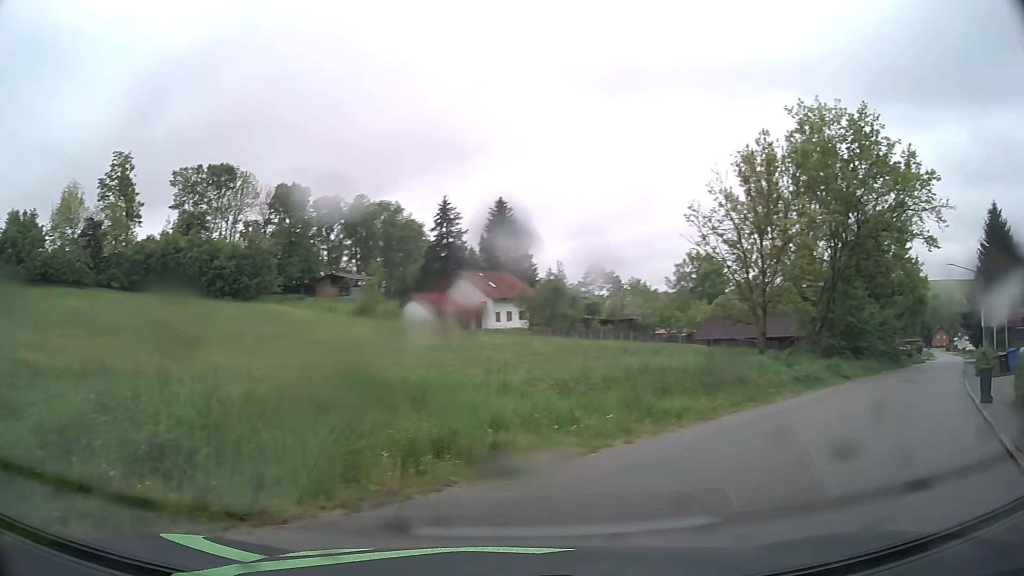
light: Day
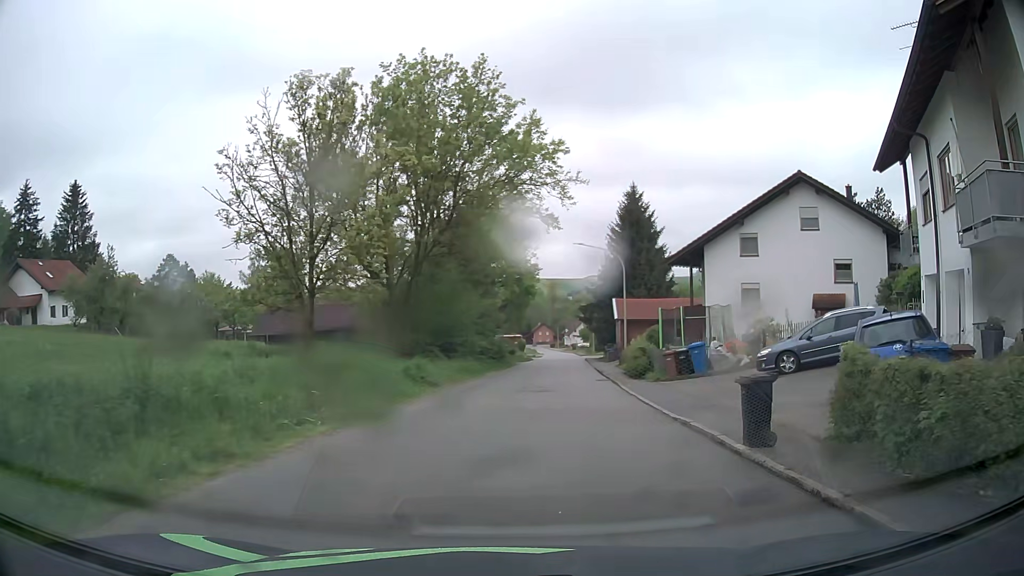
(+3.4, +9.4) m; +33°
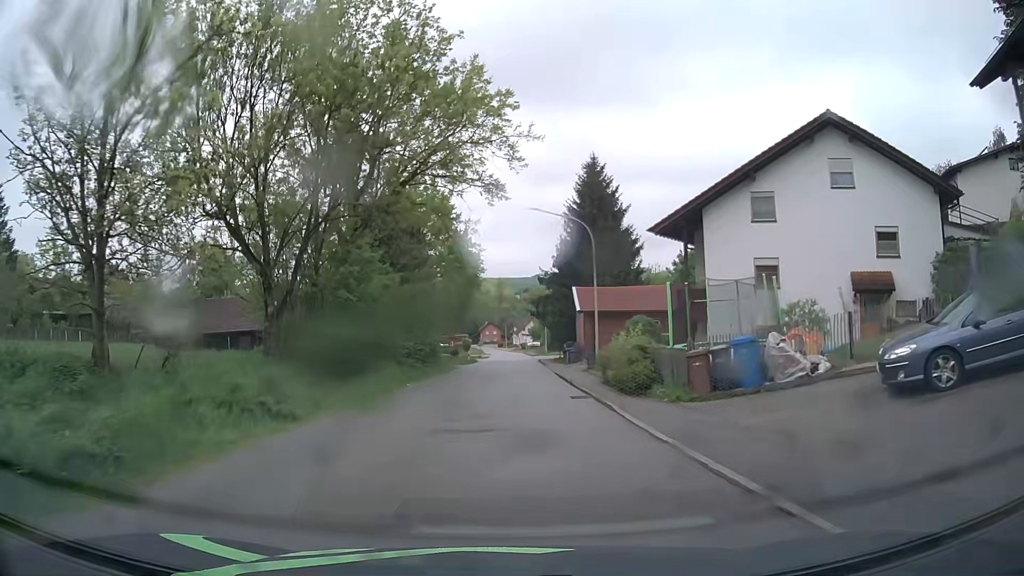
(+0.6, +10.3) m; +5°
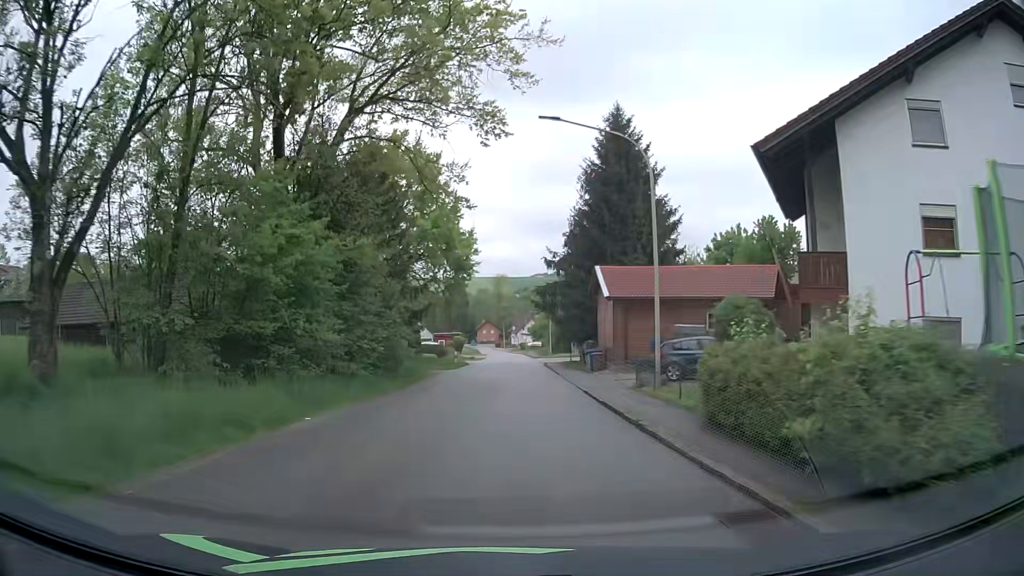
(-0.1, +12.8) m; -1°
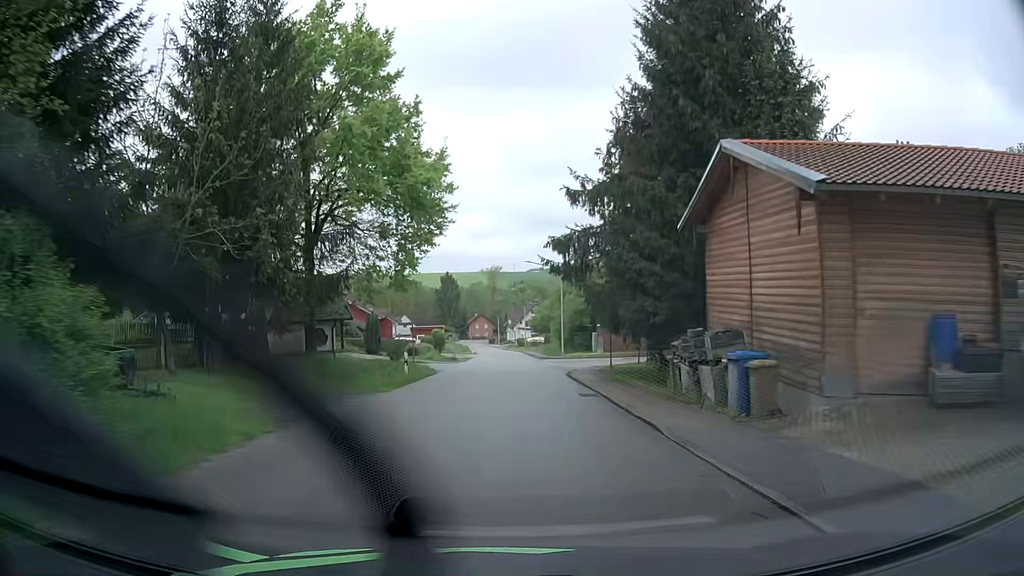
(+0.5, +21.3) m; +2°
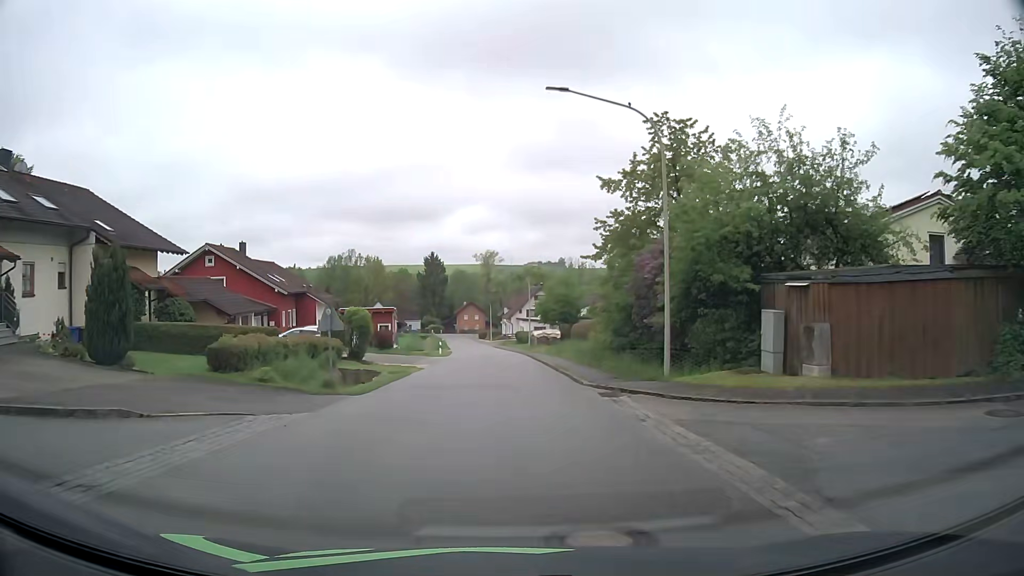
(-0.2, +36.0) m; 0°
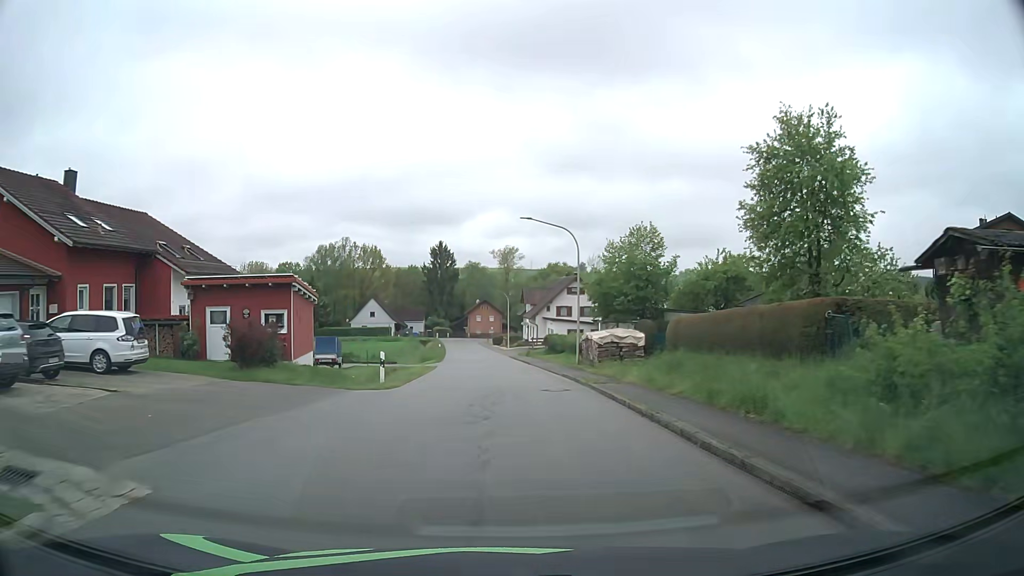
(-0.7, +29.3) m; -2°
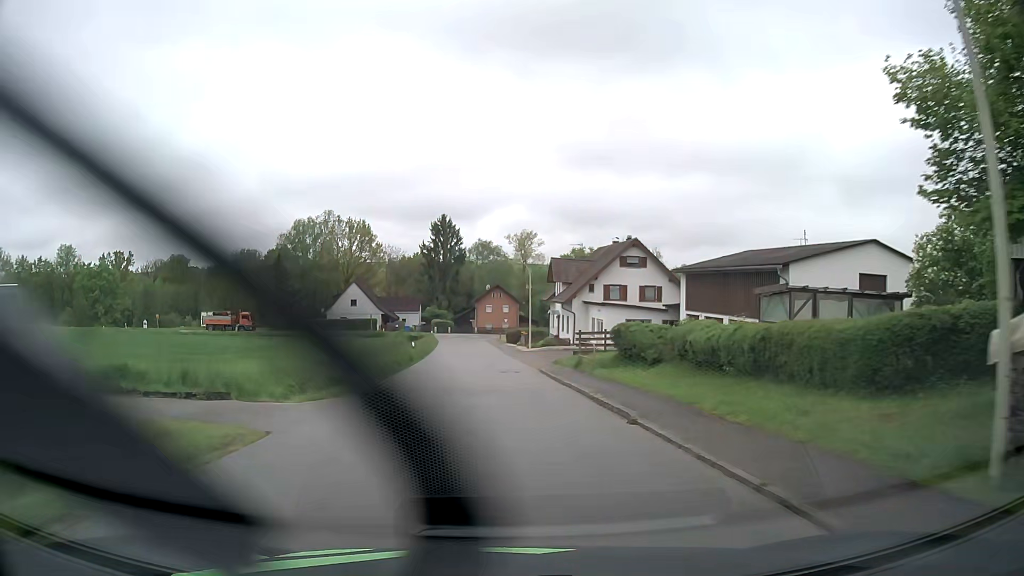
(-0.6, +29.7) m; -2°
